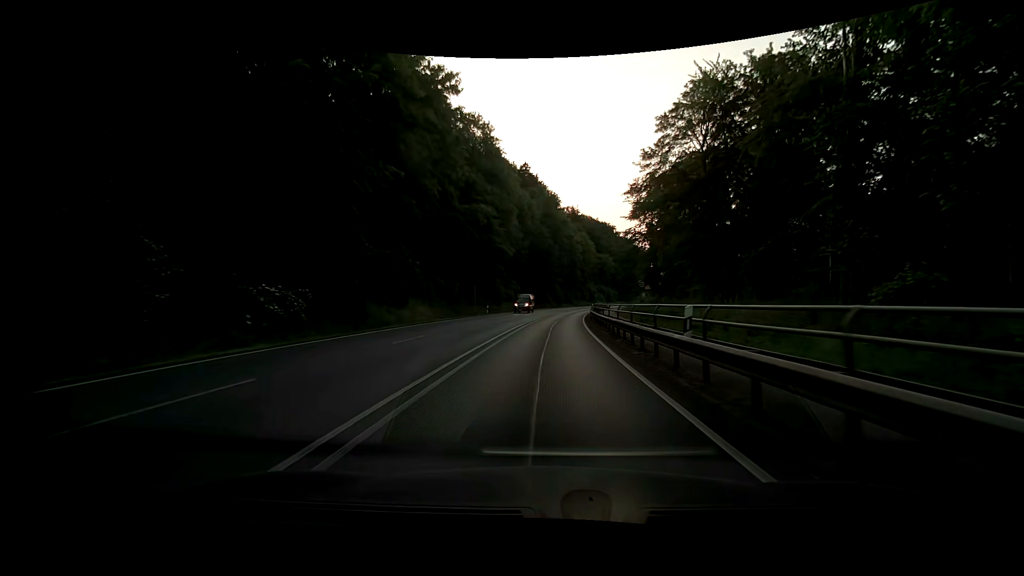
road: primary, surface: asphalt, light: Day
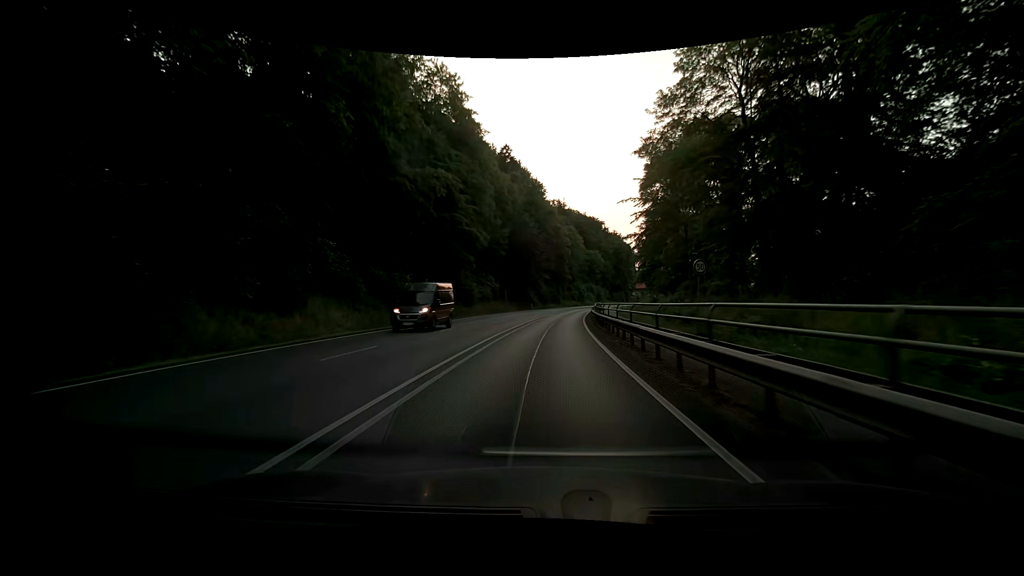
(+0.4, +16.8) m; +2°
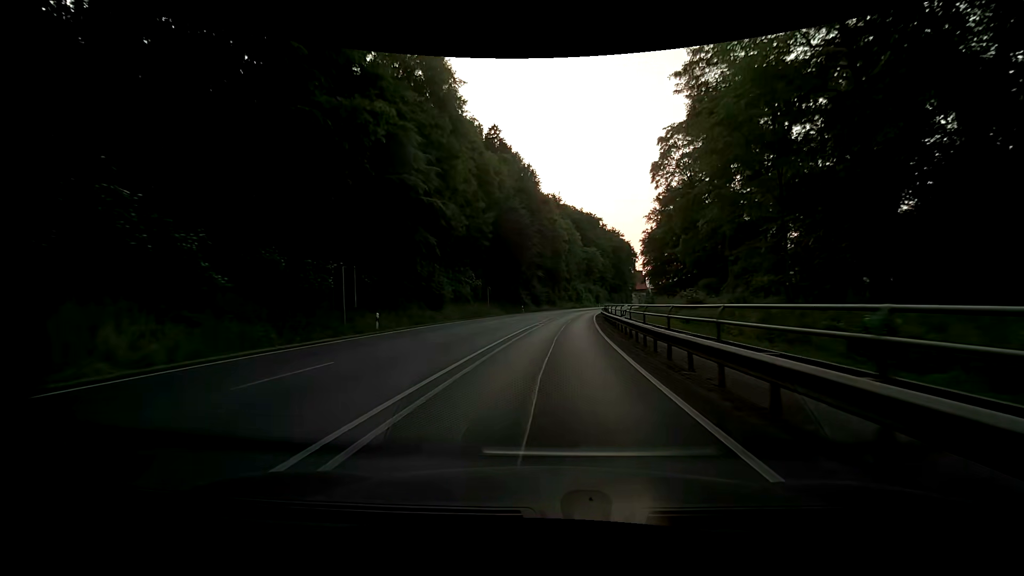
(+0.1, +15.6) m; +1°
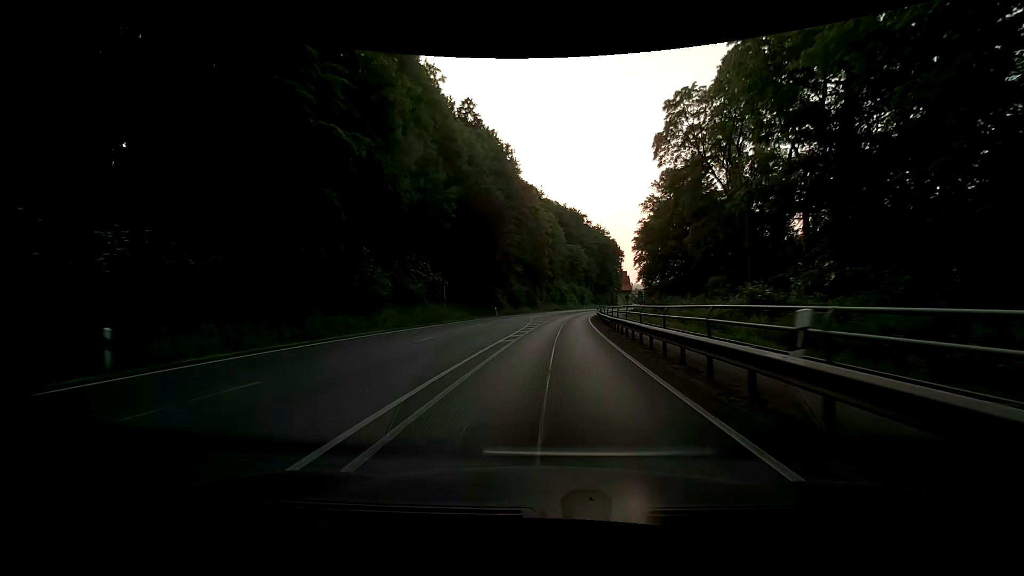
(+0.2, +14.9) m; +2°
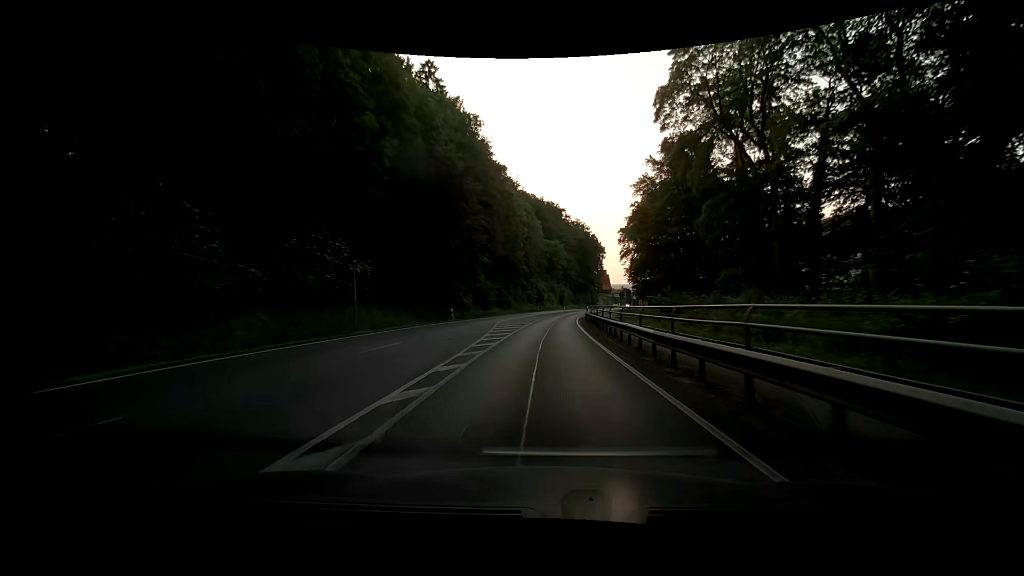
(+0.4, +14.7) m; +4°
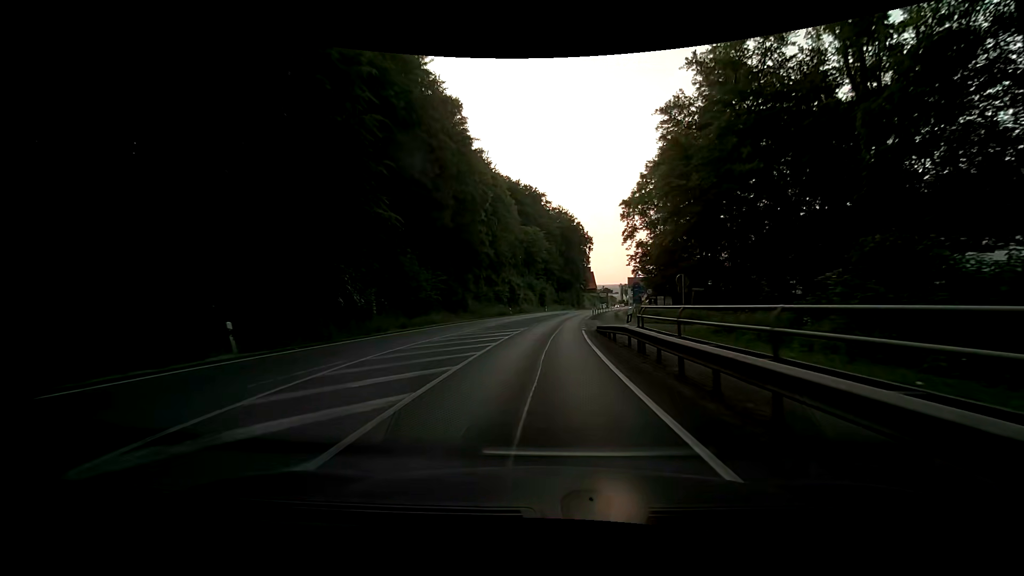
(+0.2, +29.5) m; +1°
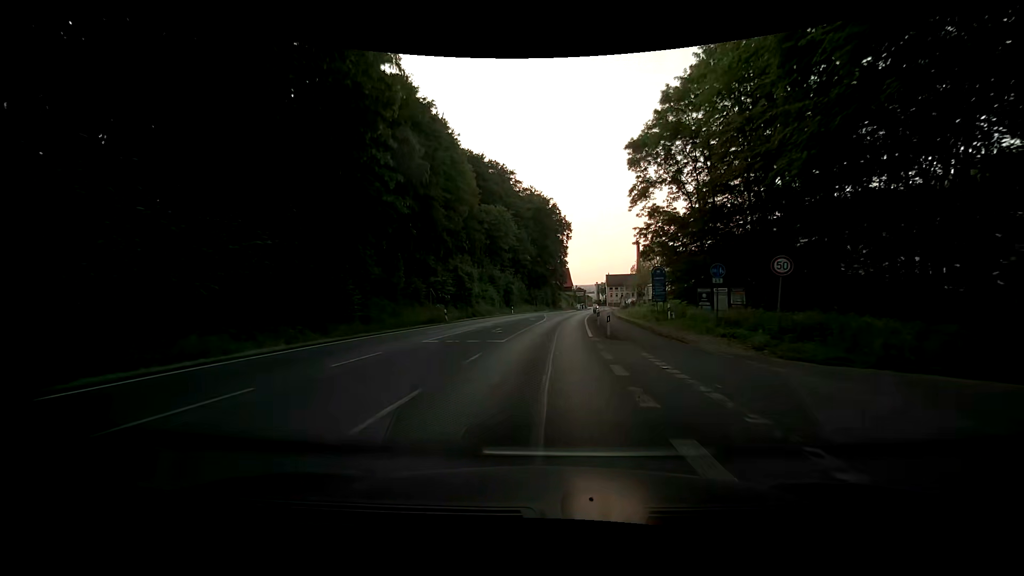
(+1.1, +28.4) m; +3°
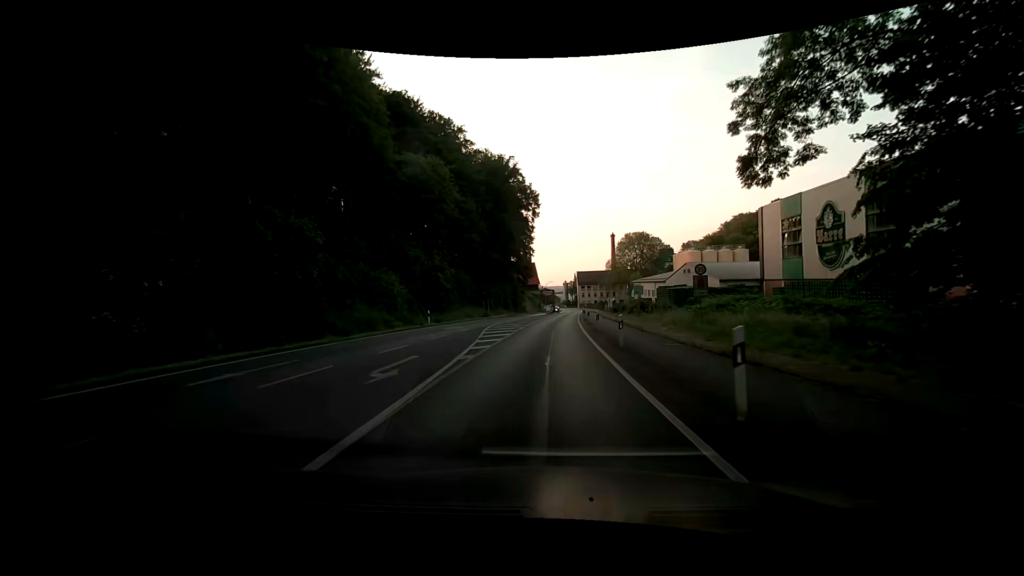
(+1.4, +35.1) m; +3°
(0, +10) (+1, +20) (+1, +30) (+2, +40) (+3, +50) (+4, +60) (+5, +70) (+6, +80) (+7, +90) (+8, +100) m
